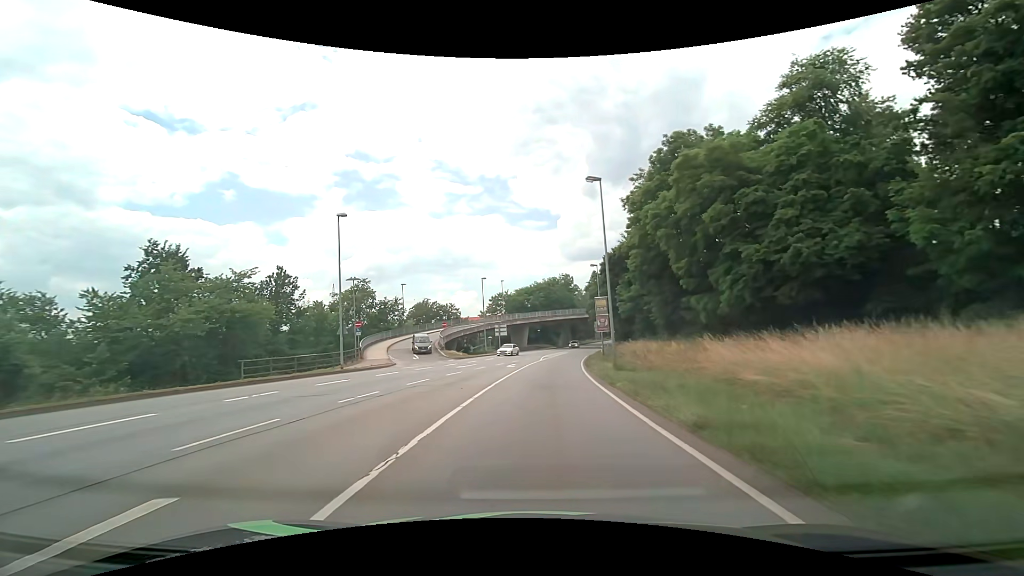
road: primary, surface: asphalt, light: Day
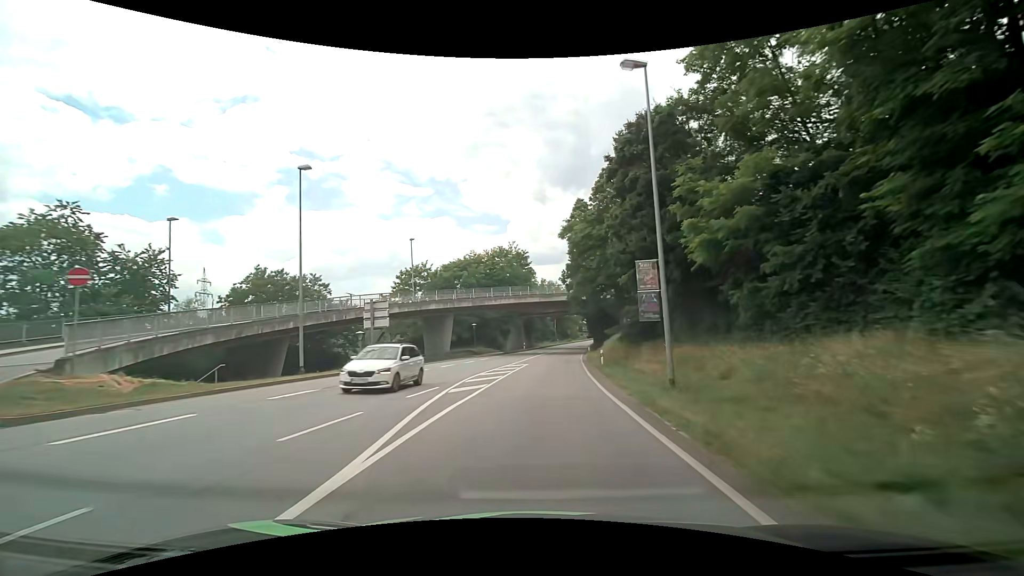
(+2.1, +41.7) m; +6°
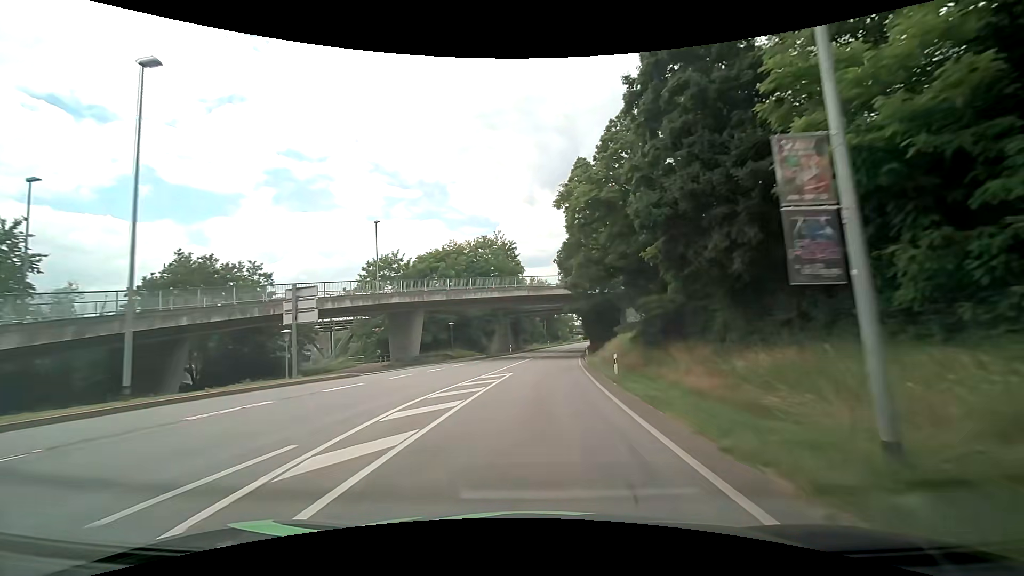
(+0.1, +9.3) m; +1°
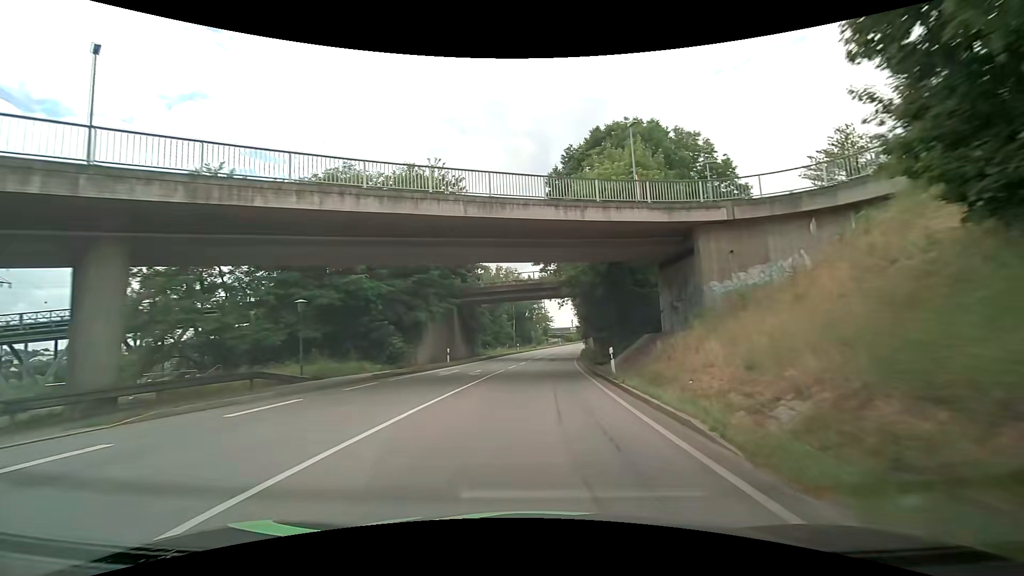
(+1.0, +29.4) m; +4°
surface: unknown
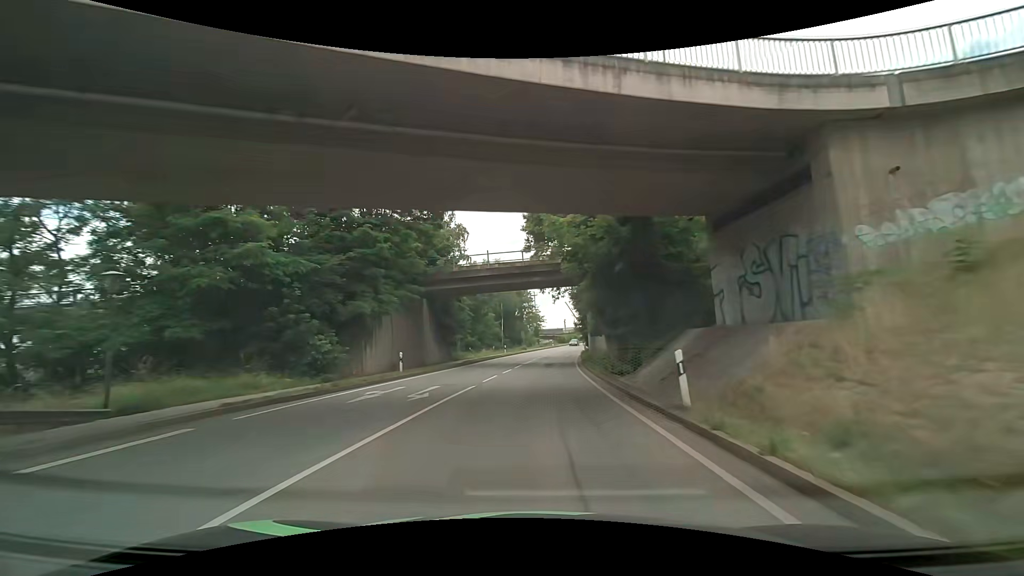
(+0.1, +10.2) m; +2°
